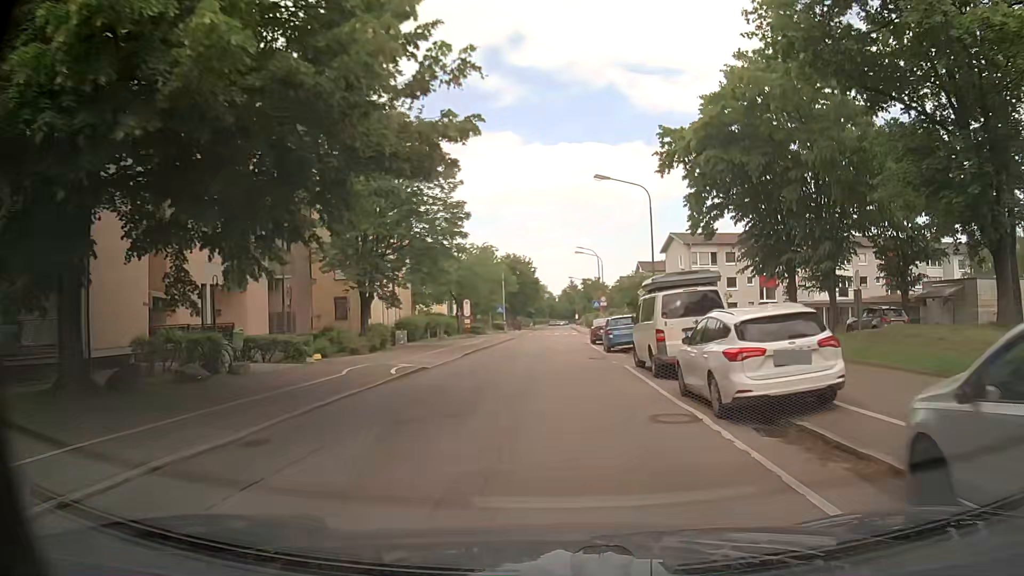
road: tertiary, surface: asphalt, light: Day
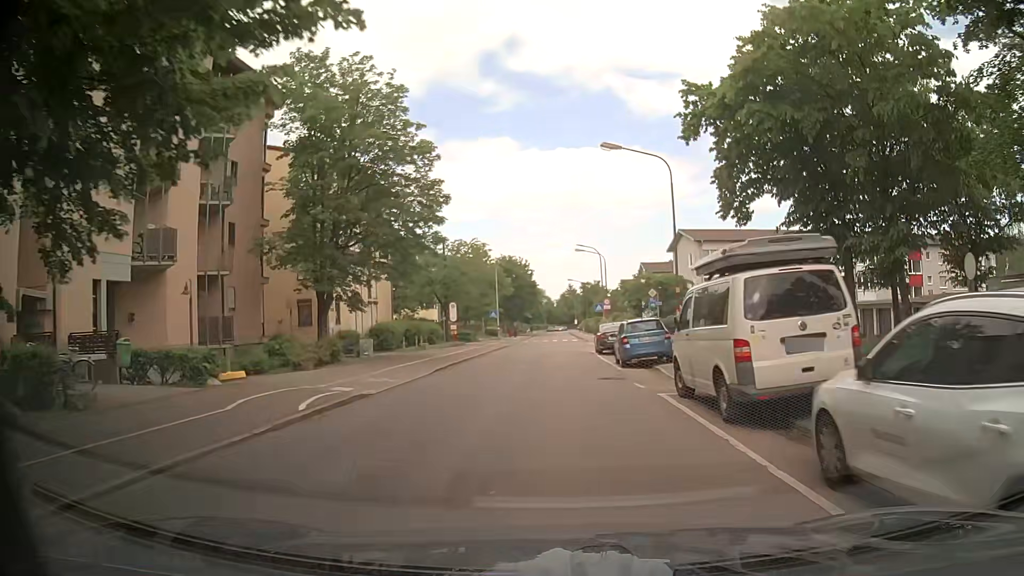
(+0.1, +6.7) m; +1°
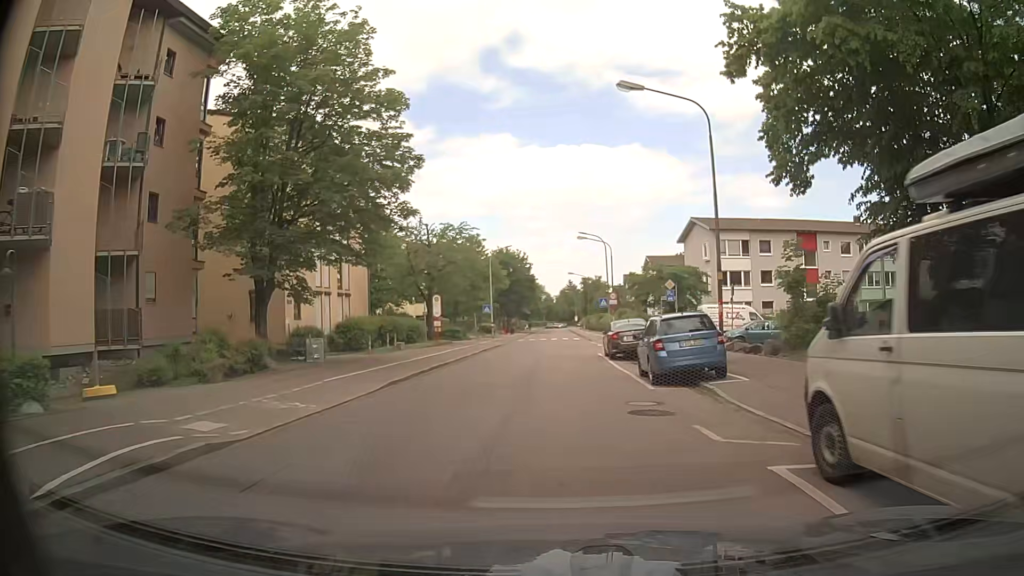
(0.0, +6.7) m; +1°
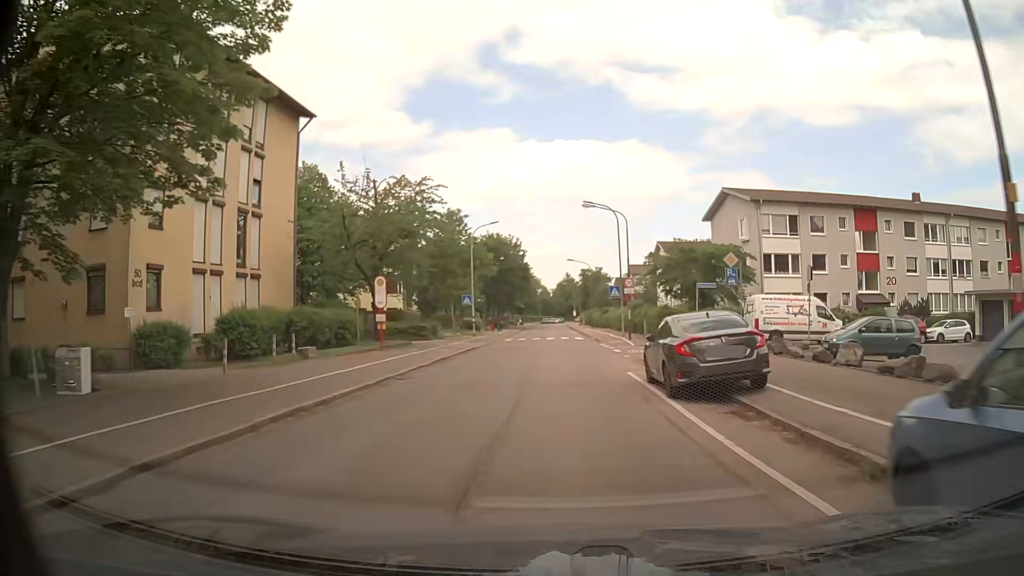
(-0.2, +13.4) m; -1°
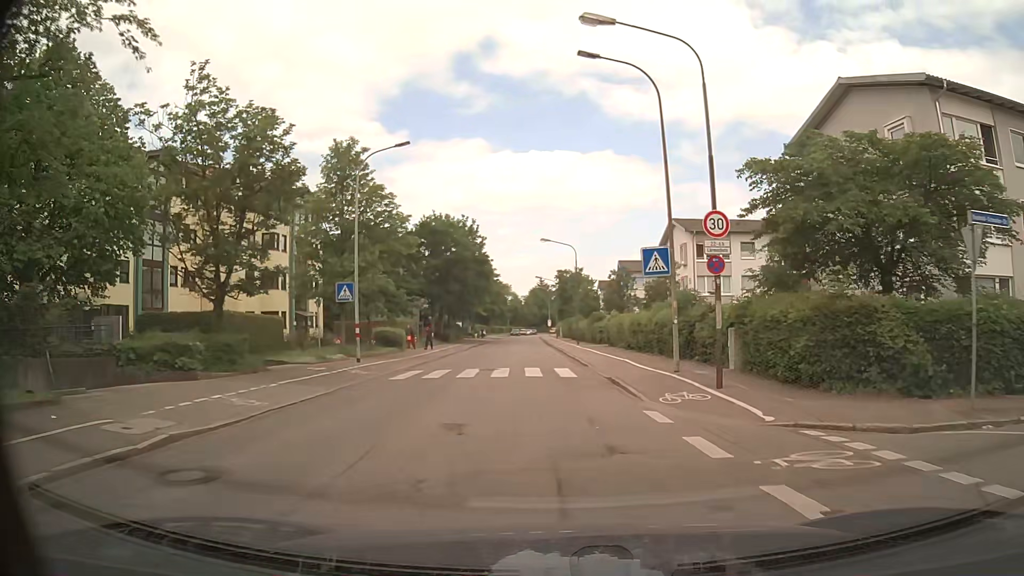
(+0.6, +26.9) m; +2°
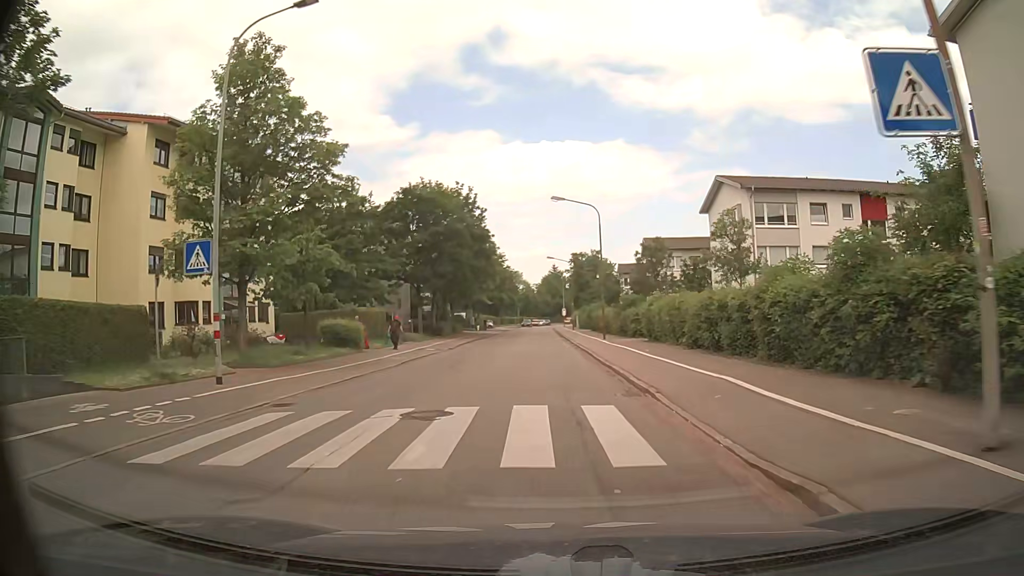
(+0.1, +13.4) m; -1°
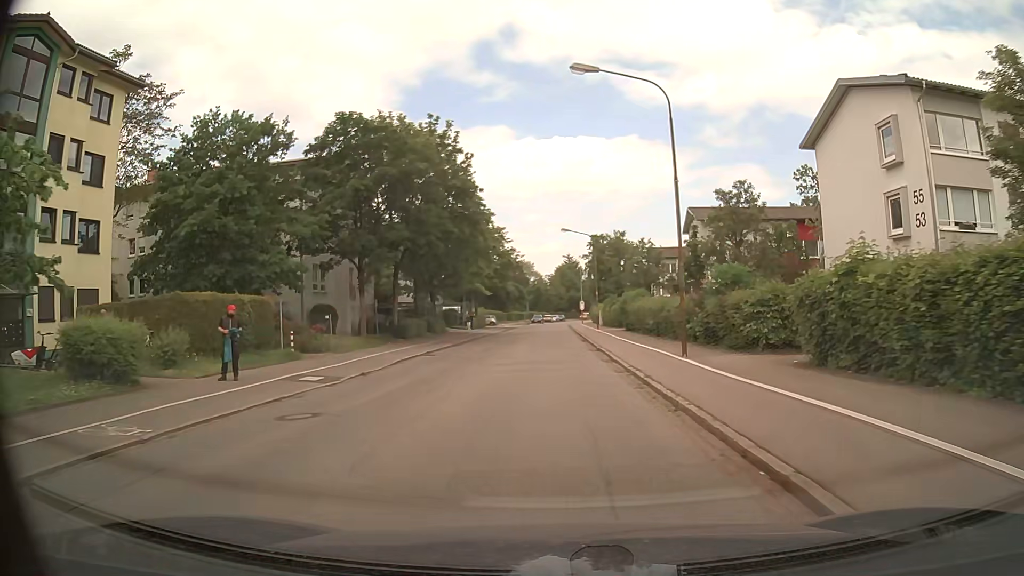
(-0.2, +20.1) m; -1°
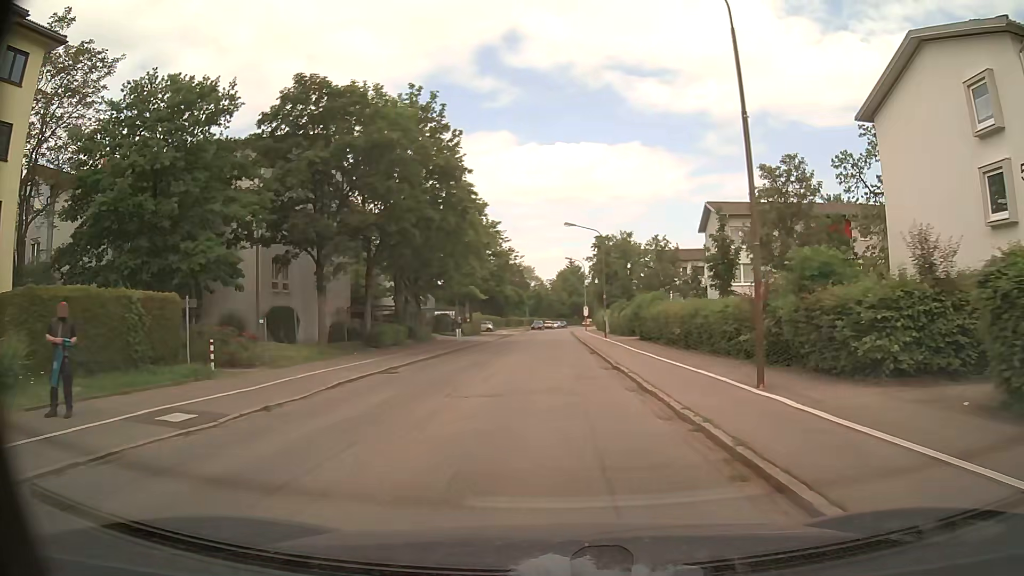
(0.0, +6.7) m; -1°
(0, +10) (0, +20) (0, +30) (+1, +40) (+1, +50) (+1, +60) (+1, +70) (+2, +80) (+2, +90) (+3, +100) m
